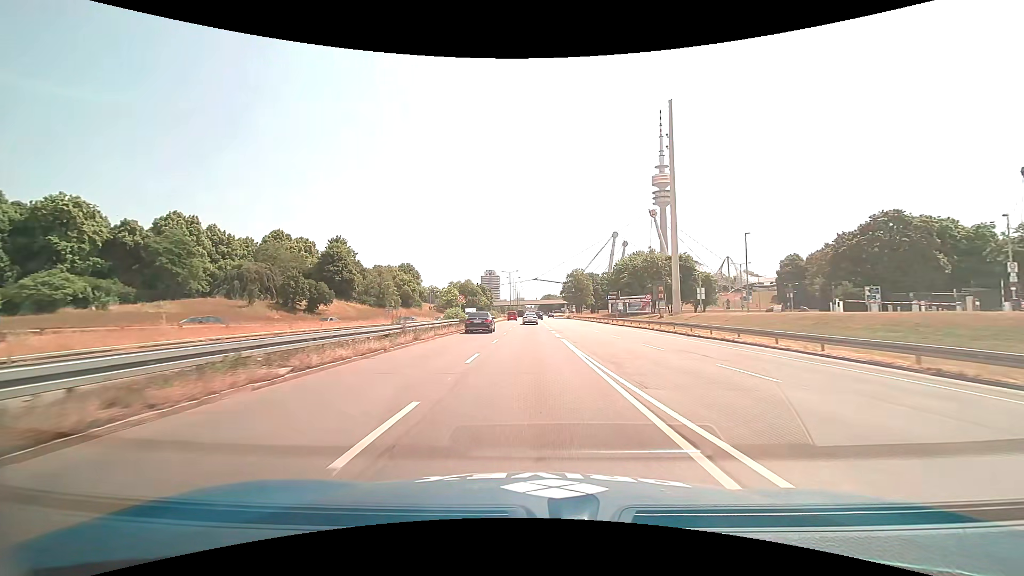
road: trunk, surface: asphalt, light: Day
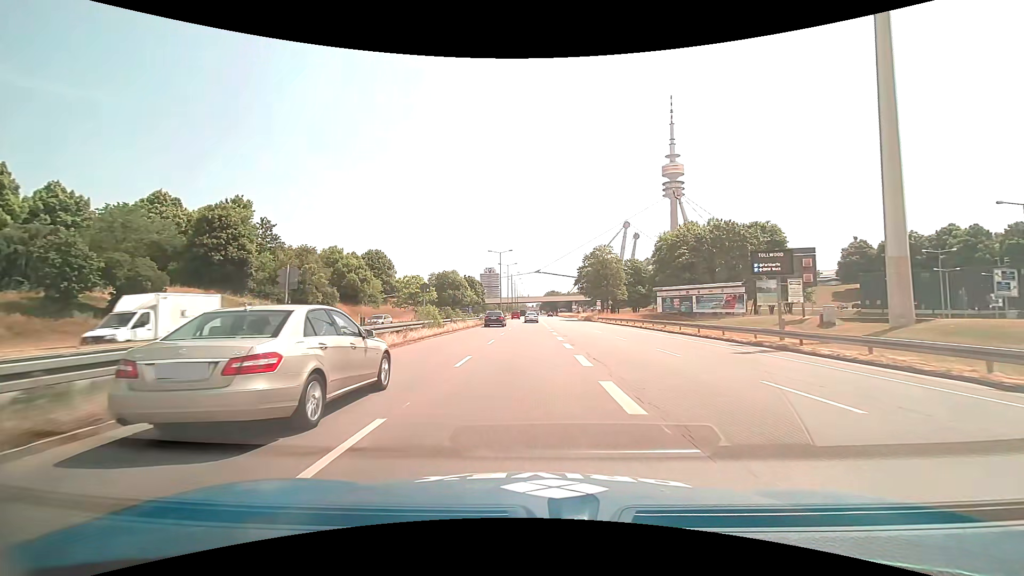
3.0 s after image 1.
(+0.2, +46.3) m; 0°
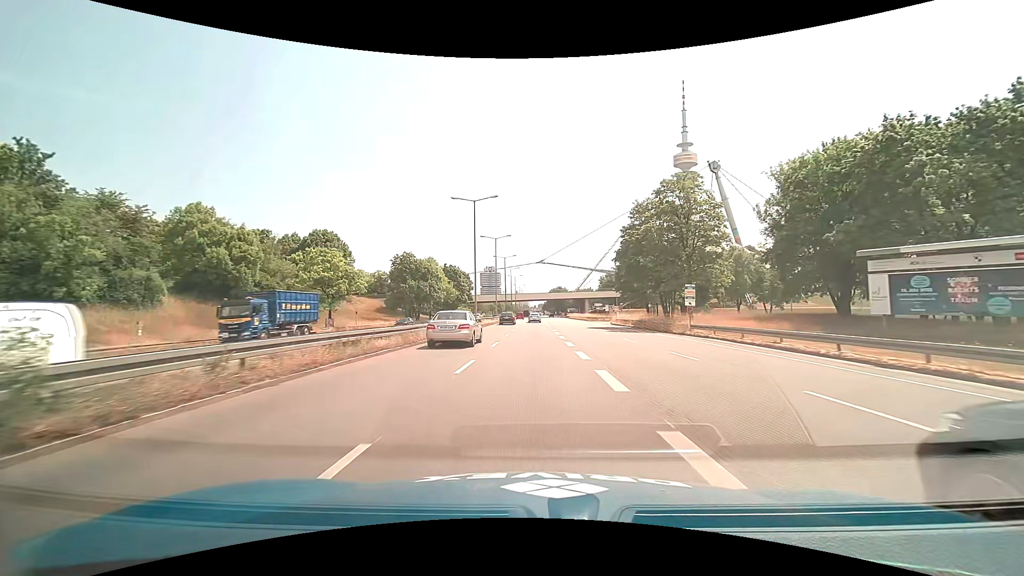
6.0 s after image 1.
(-0.2, +46.2) m; 0°
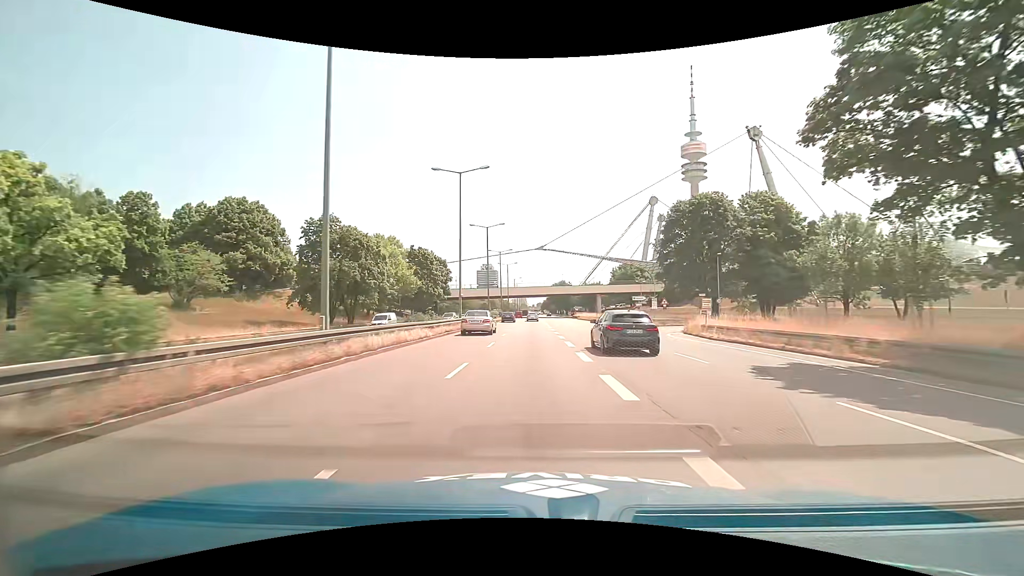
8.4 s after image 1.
(+0.2, +37.0) m; 0°
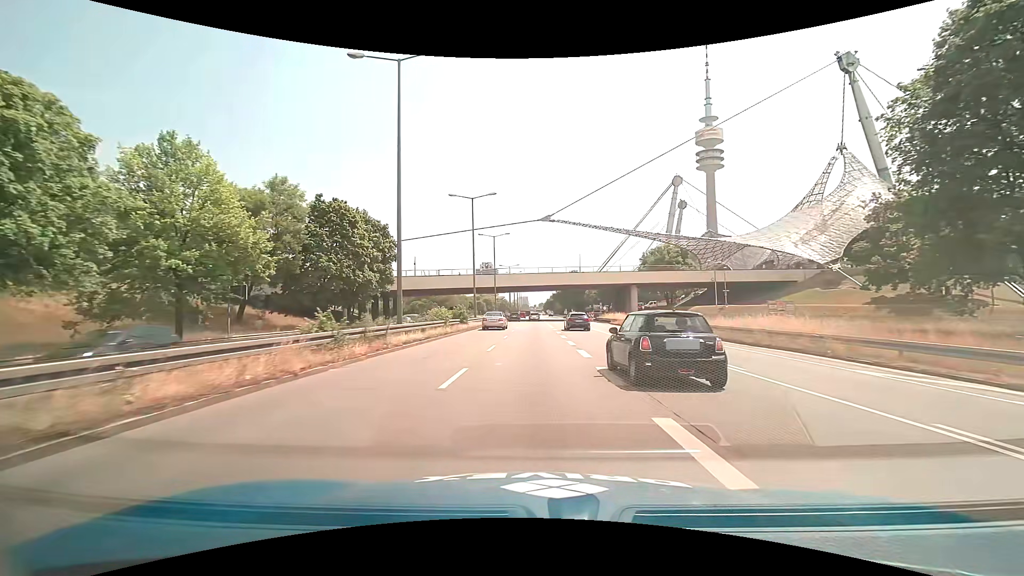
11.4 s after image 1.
(0.0, +46.4) m; 0°
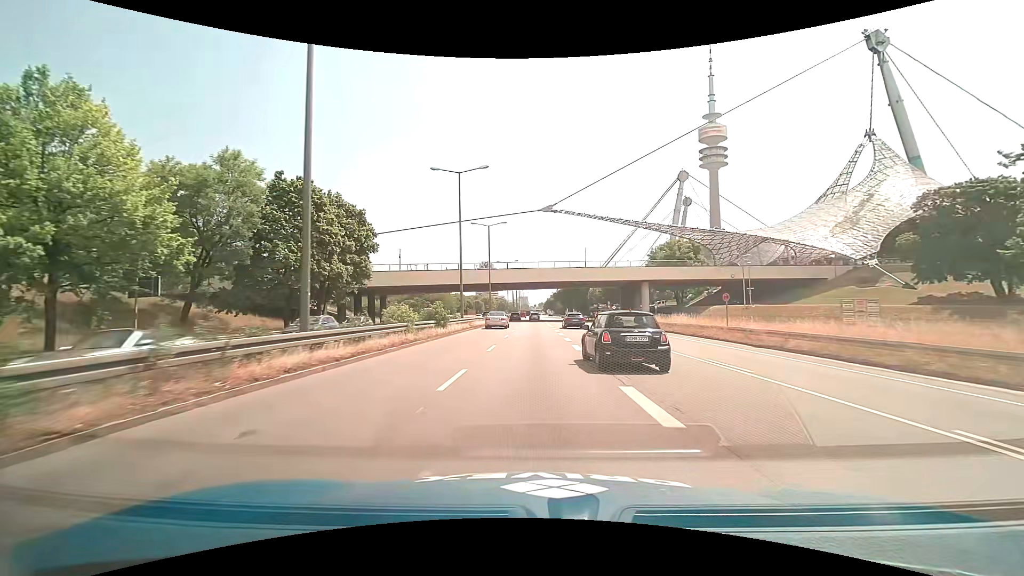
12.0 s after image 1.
(0.0, +9.3) m; 0°
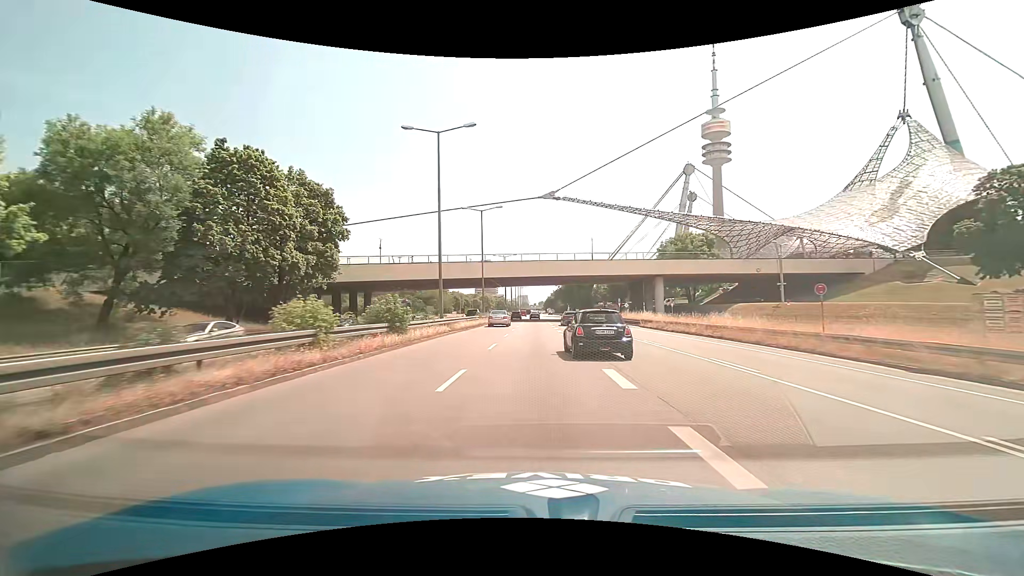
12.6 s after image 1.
(0.0, +9.3) m; 0°
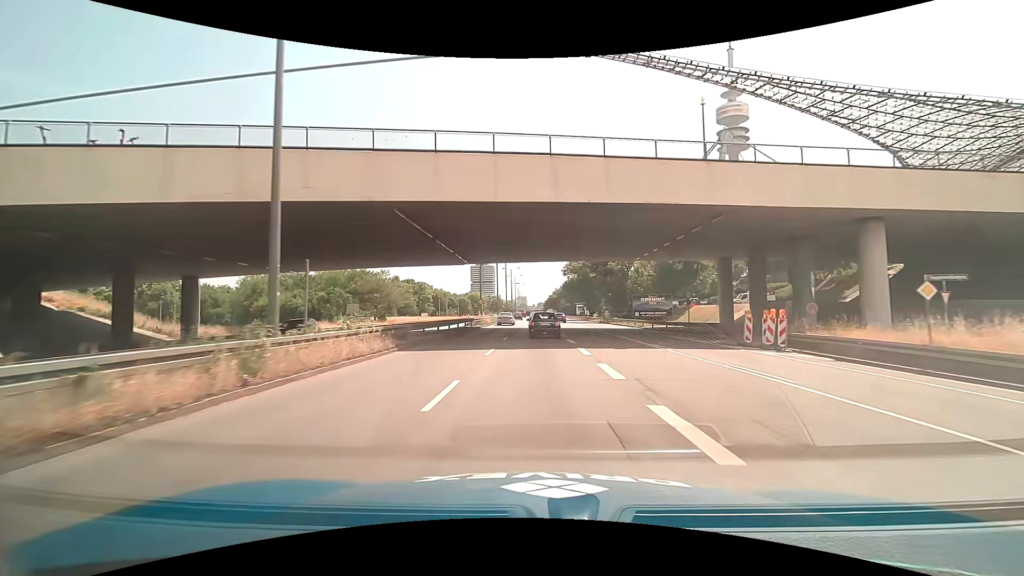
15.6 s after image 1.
(+0.1, +46.7) m; 0°
(0, +10) (0, +20) (0, +30) (0, +40) (0, +50) (0, +60) (0, +70) (0, +80) (0, +90) (0, +100) m
